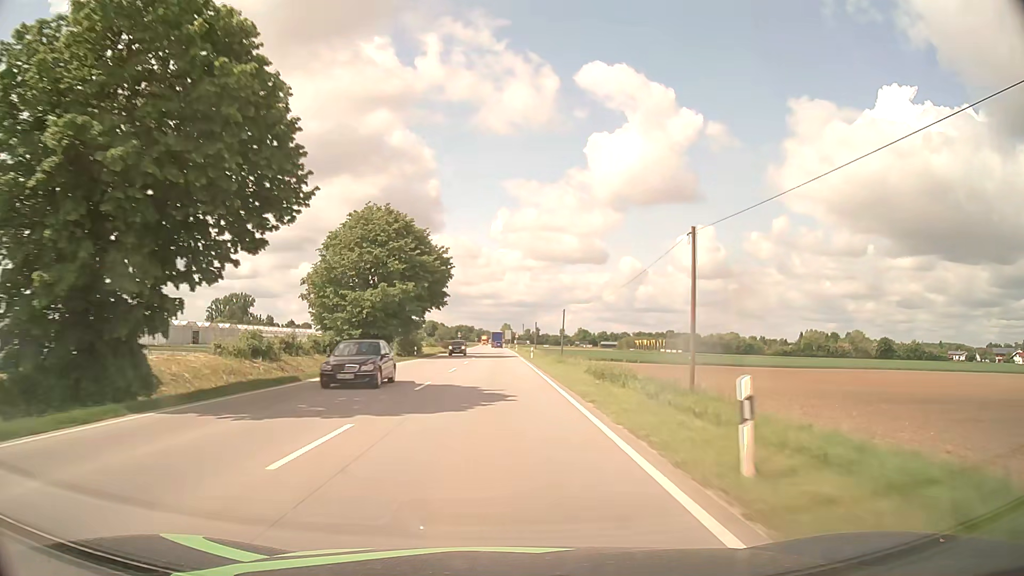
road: primary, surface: asphalt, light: Day
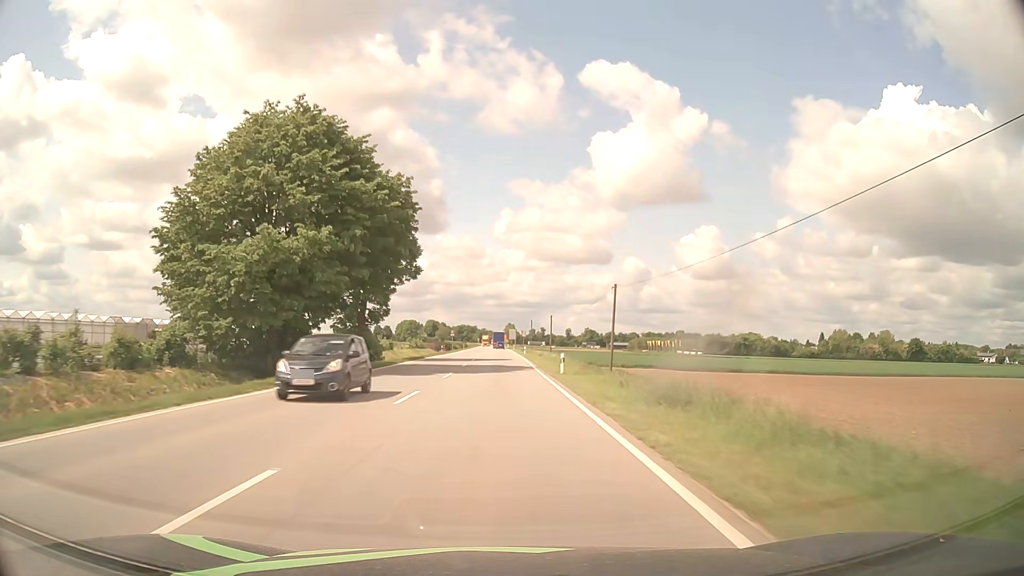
(0.0, +27.8) m; 0°
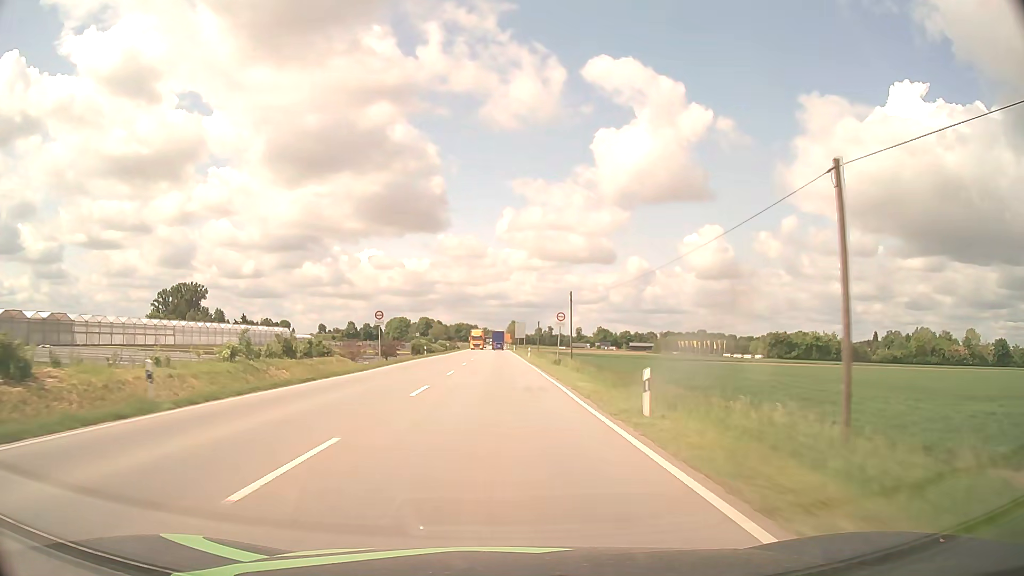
(-0.5, +69.2) m; -1°
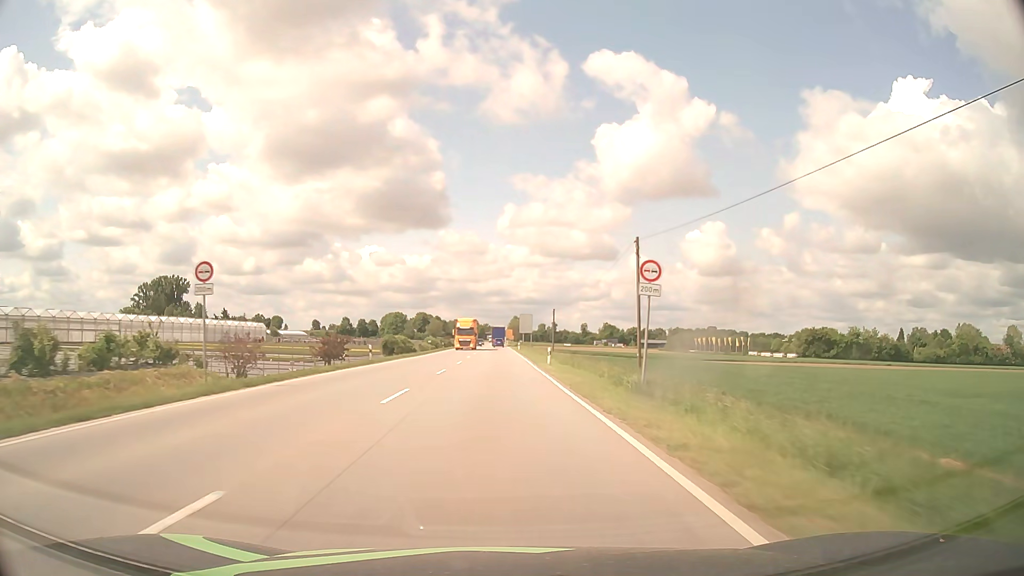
(0.0, +27.6) m; 0°
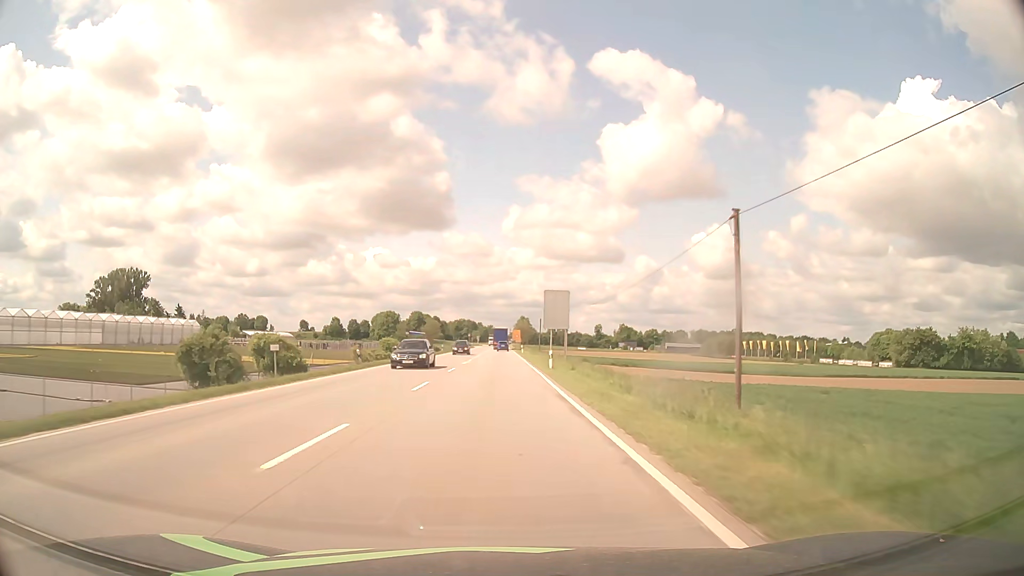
(-0.2, +54.8) m; 0°
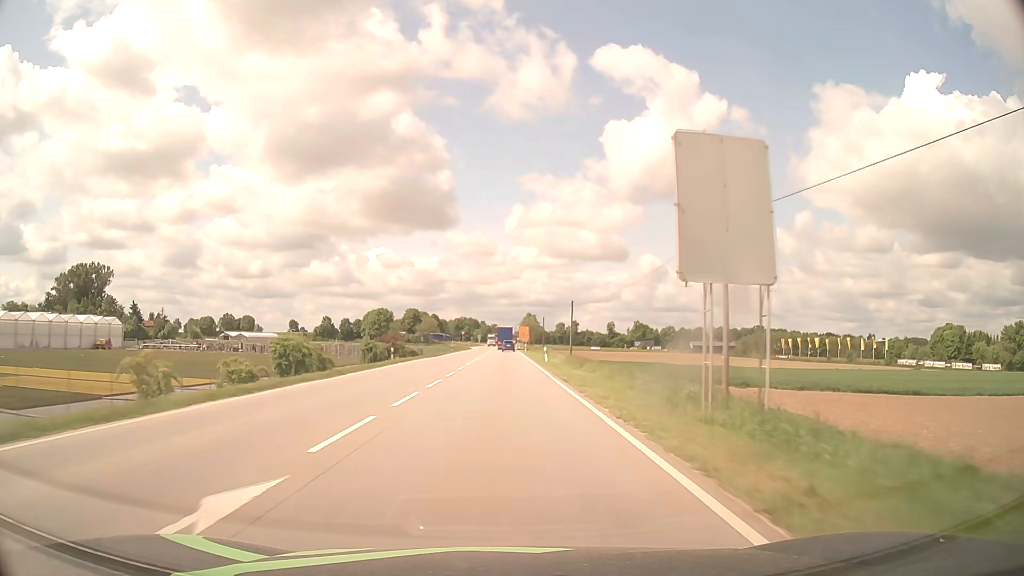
(-0.2, +40.7) m; 0°
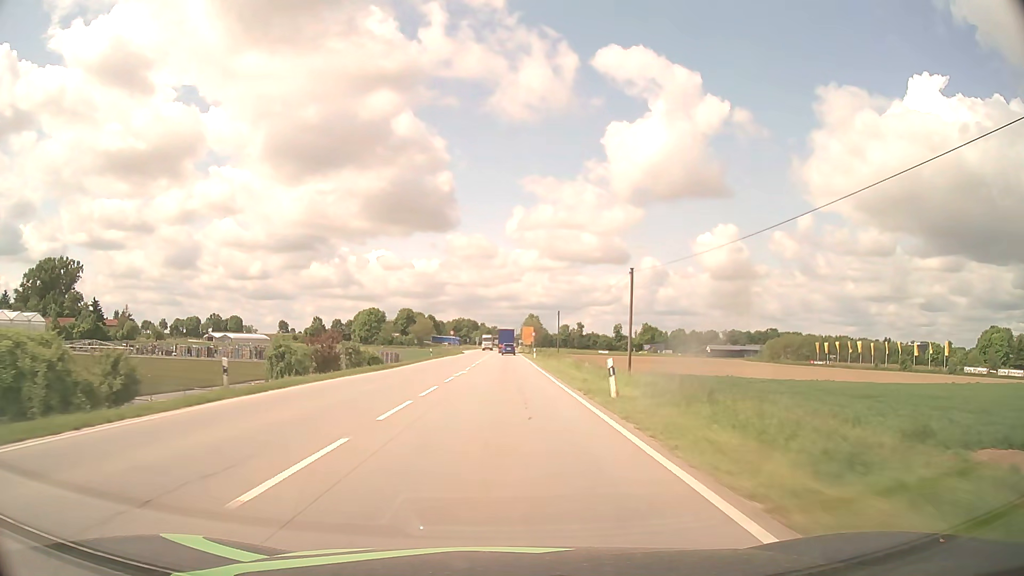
(0.0, +27.0) m; 0°
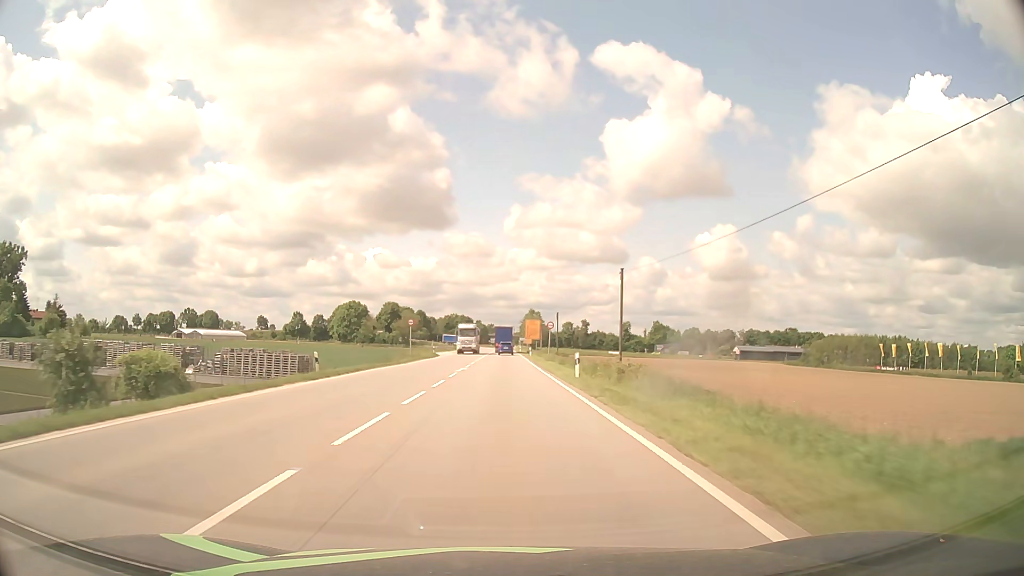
(0.0, +40.4) m; 0°
(0, +10) (0, +20) (0, +30) (0, +40) (0, +50) (0, +60) (0, +70) (0, +80) (0, +90) (0, +100) m
